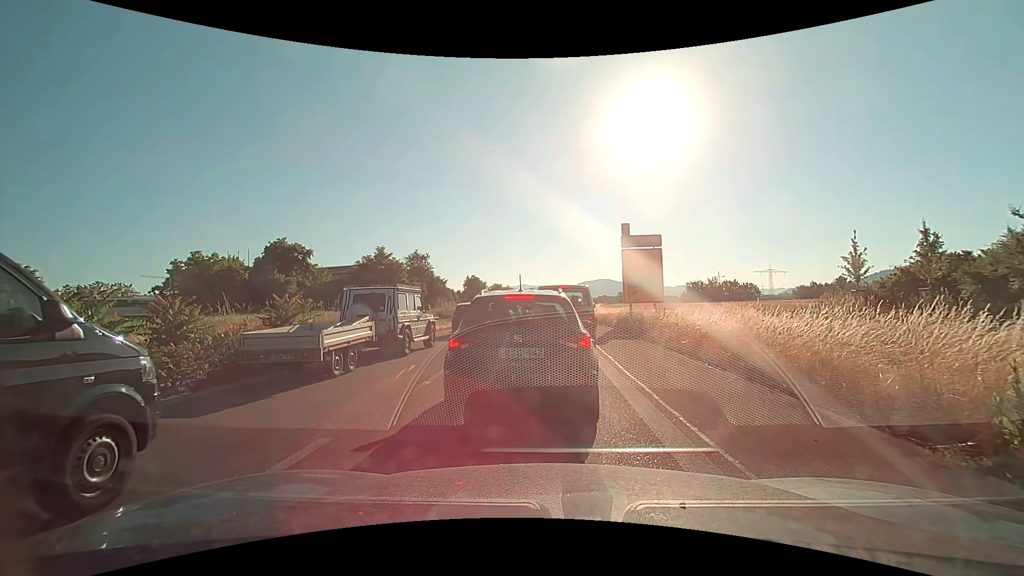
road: trunk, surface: asphalt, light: Day
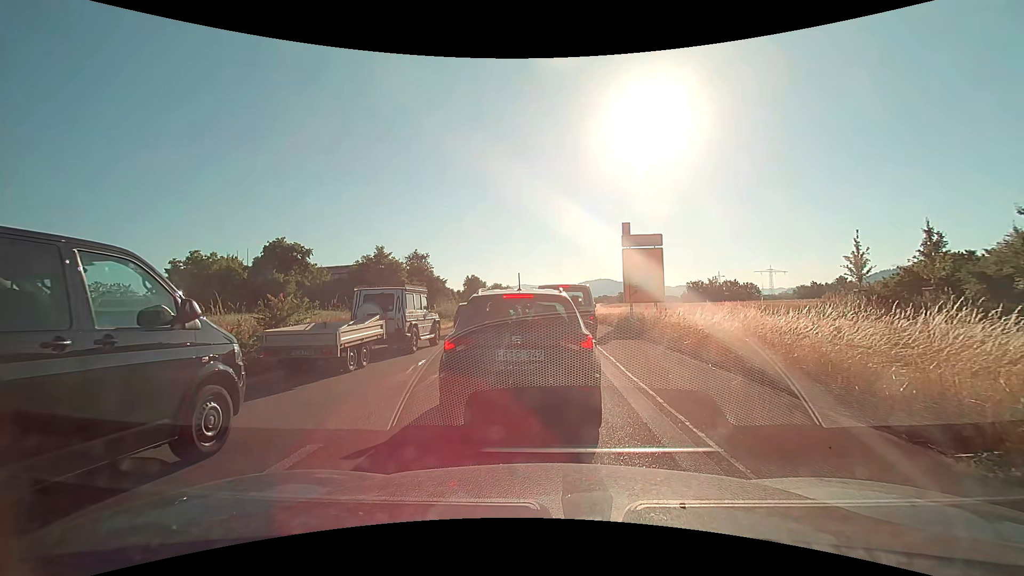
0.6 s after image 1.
(0.0, +0.2) m; 0°
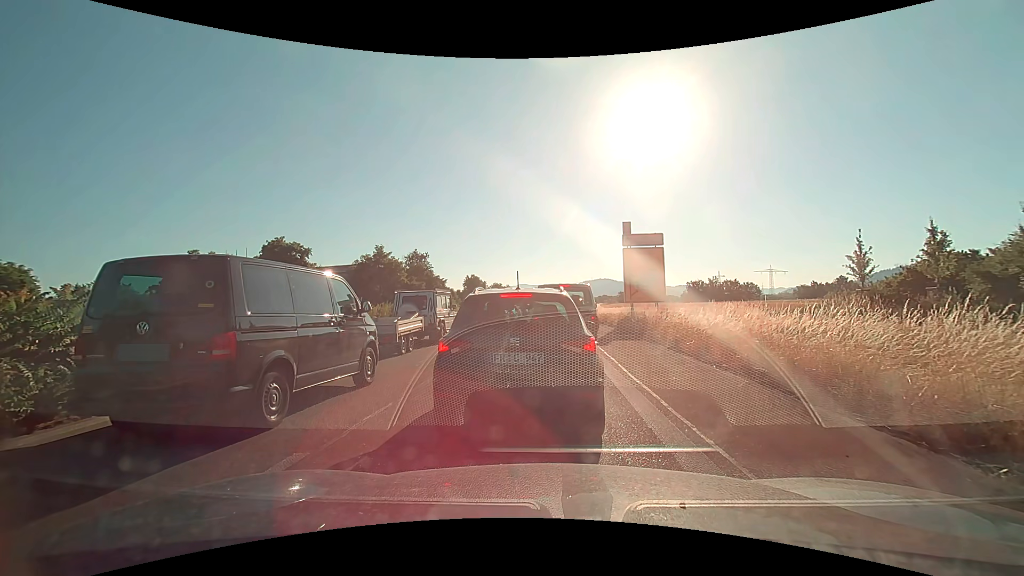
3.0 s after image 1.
(0.0, +0.3) m; 0°
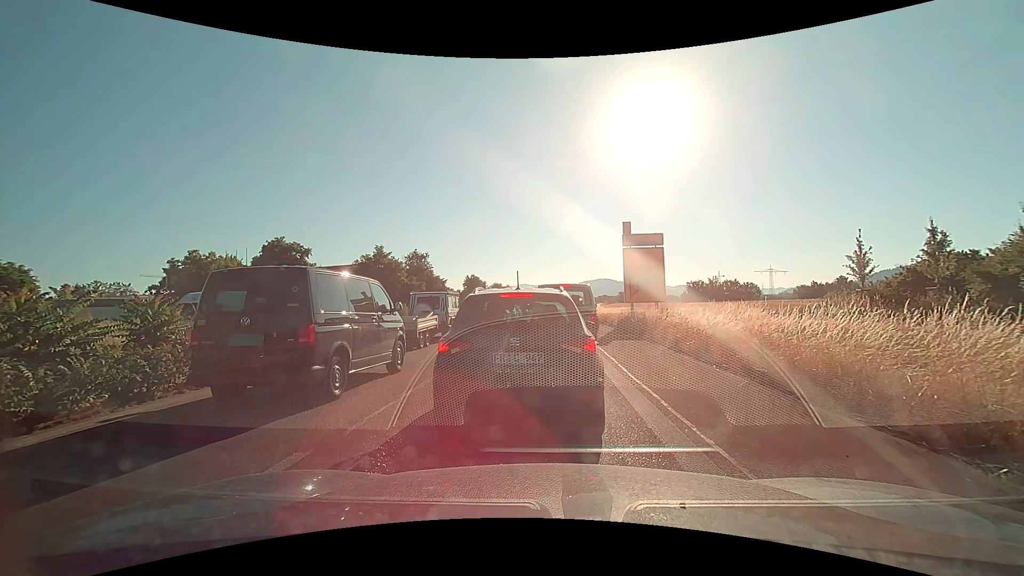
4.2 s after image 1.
(0.0, 0.0) m; 0°
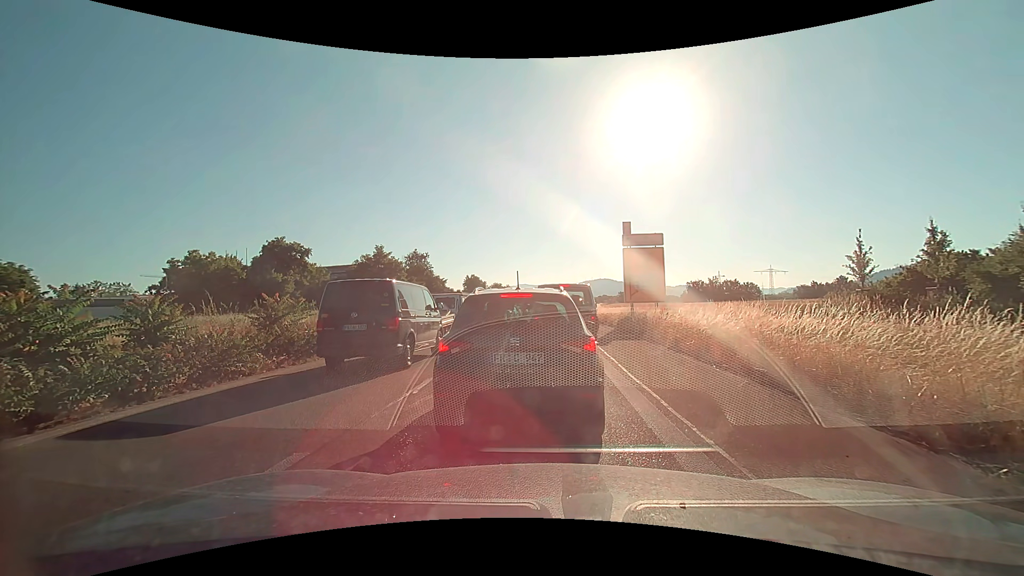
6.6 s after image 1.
(0.0, 0.0) m; 0°
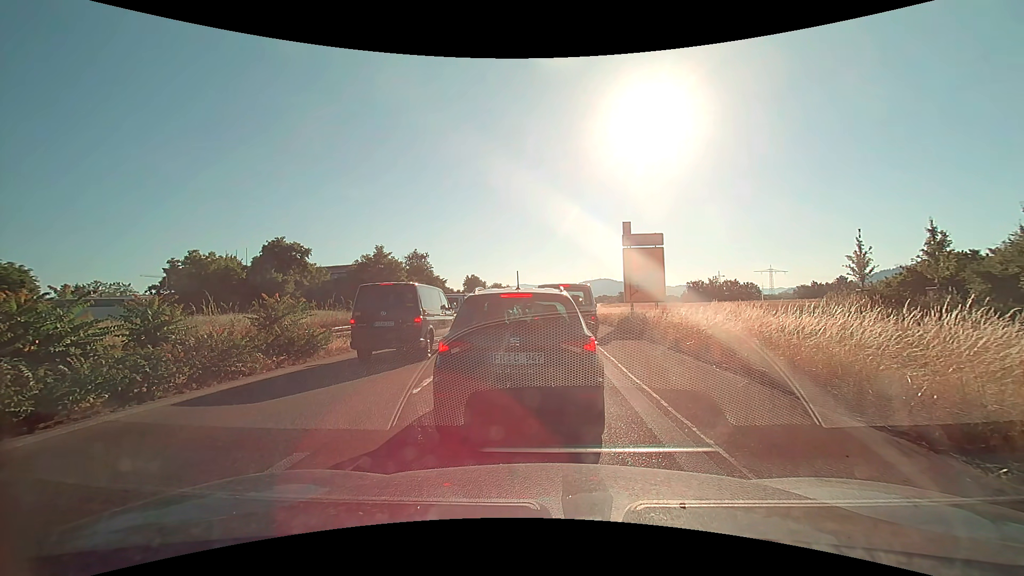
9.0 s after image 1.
(0.0, 0.0) m; 0°
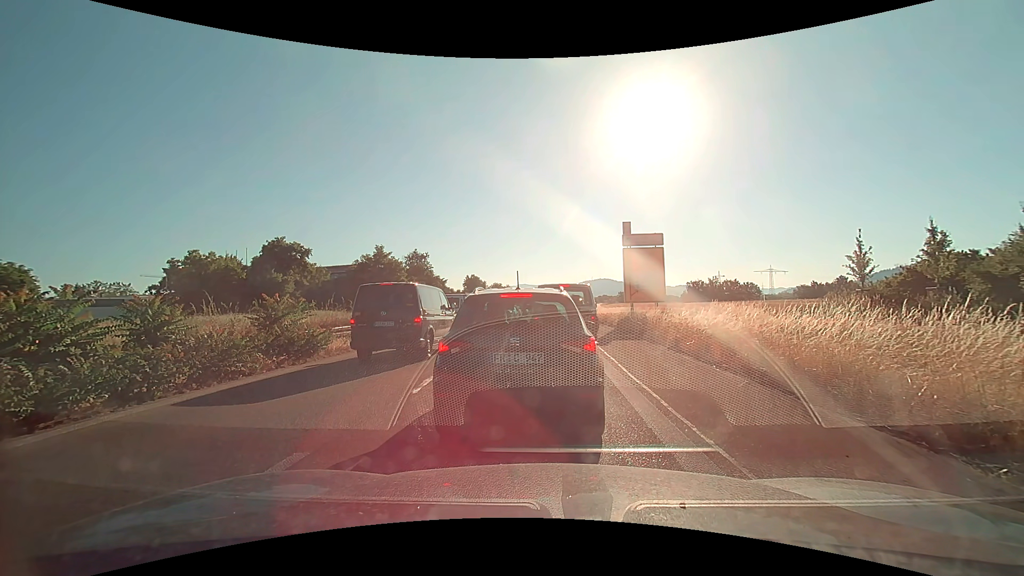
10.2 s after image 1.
(0.0, 0.0) m; 0°
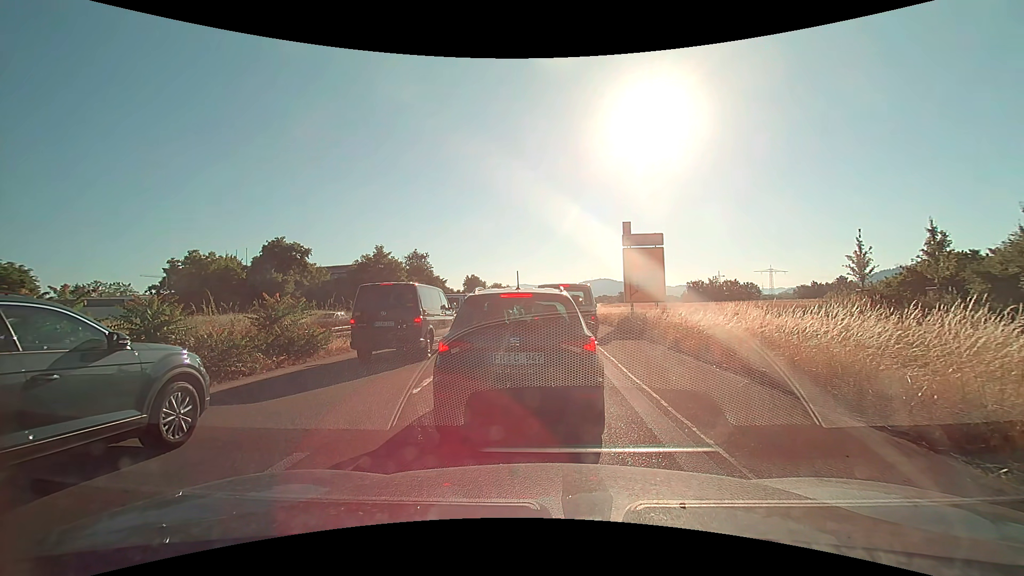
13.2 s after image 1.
(0.0, 0.0) m; 0°
